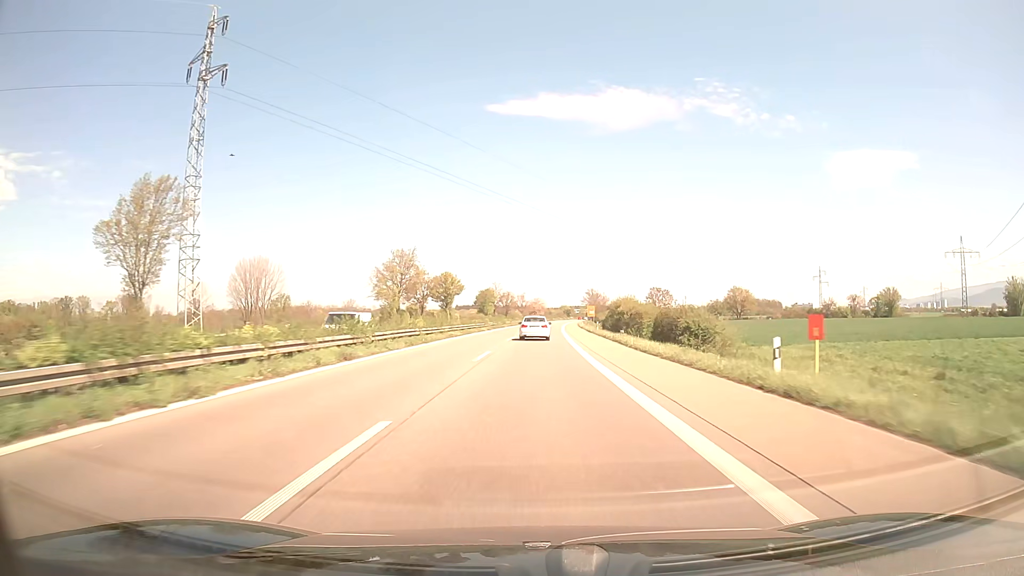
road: trunk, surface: asphalt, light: Day
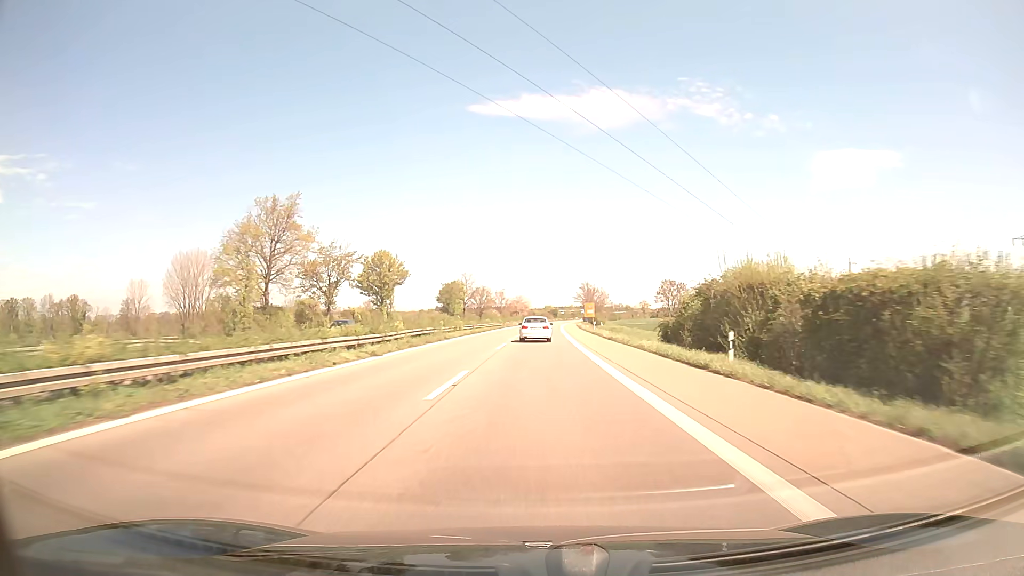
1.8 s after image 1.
(+0.6, +45.6) m; +1°
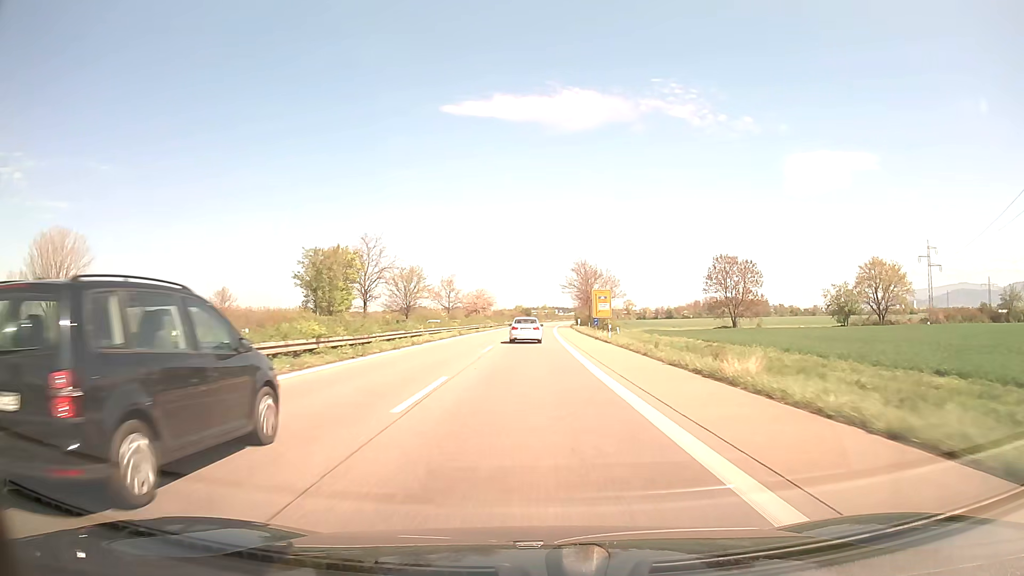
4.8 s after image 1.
(+1.7, +73.8) m; +2°
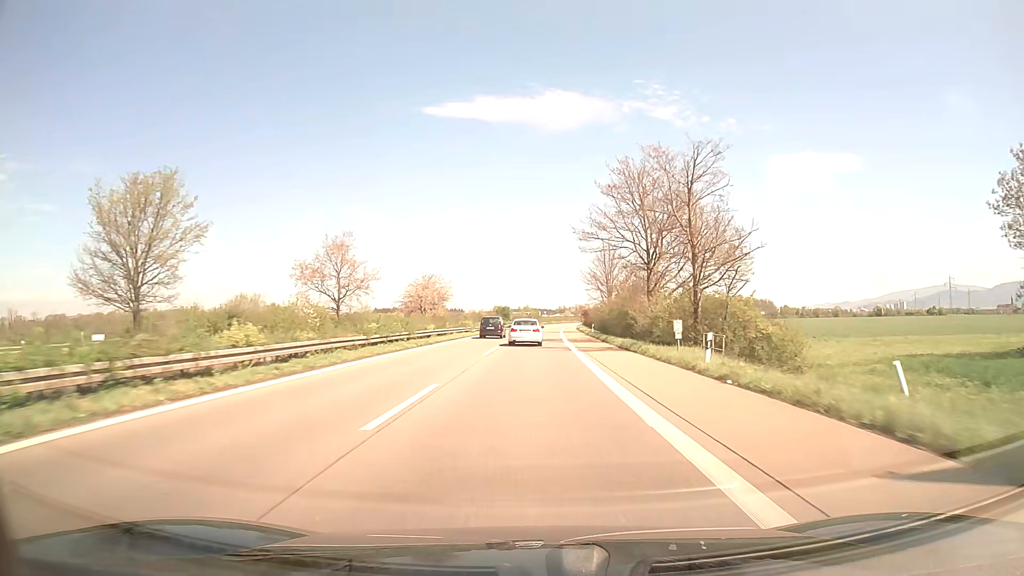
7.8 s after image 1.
(+1.0, +73.9) m; +1°
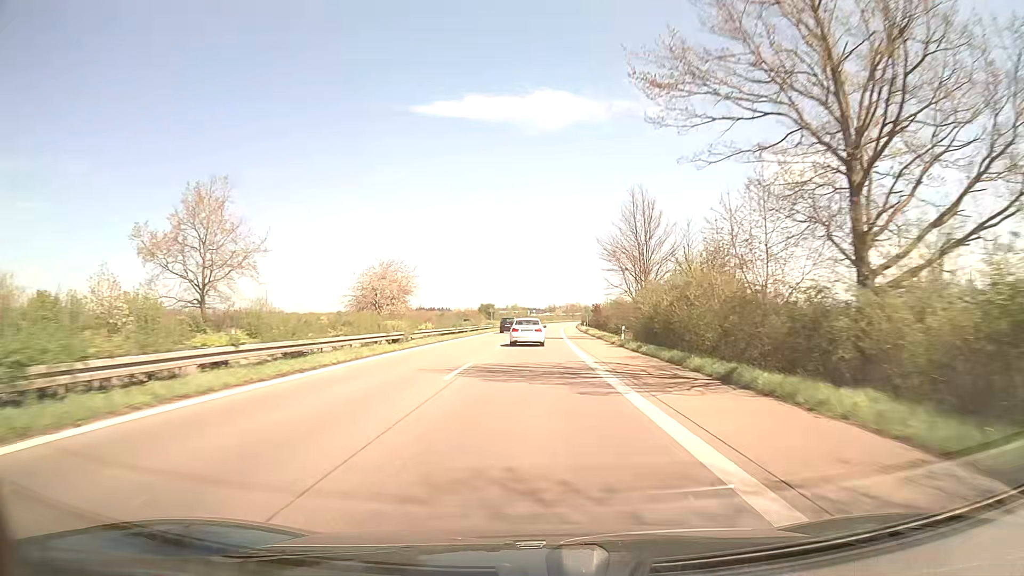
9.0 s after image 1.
(+0.3, +29.6) m; +1°
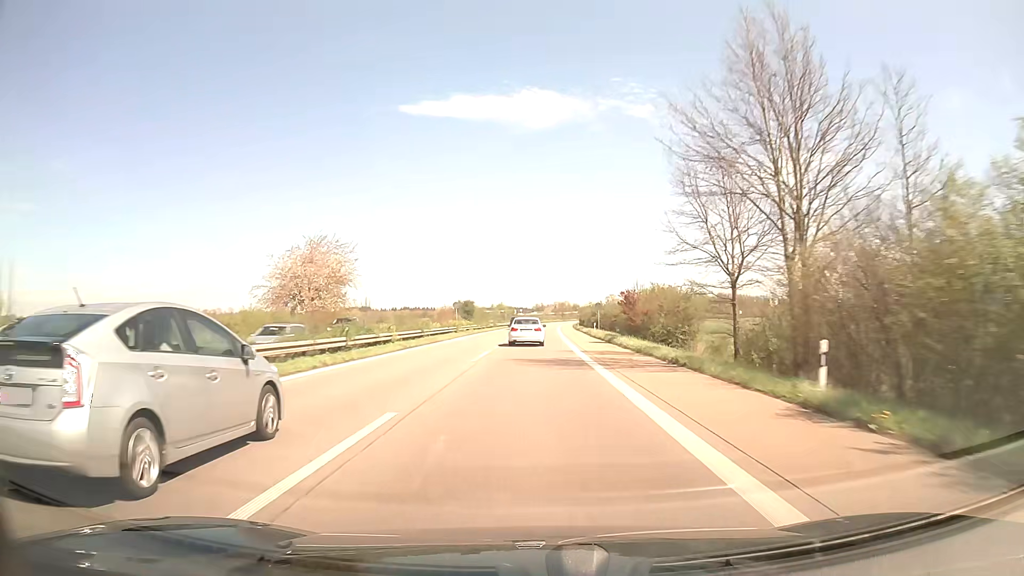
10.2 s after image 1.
(+0.3, +29.4) m; +1°
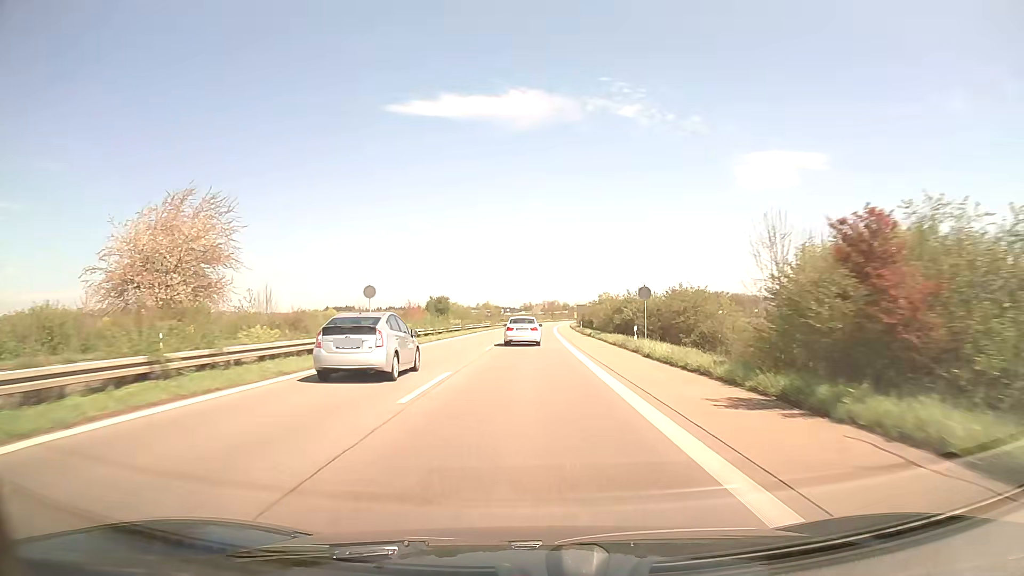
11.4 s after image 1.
(+0.2, +29.1) m; +1°
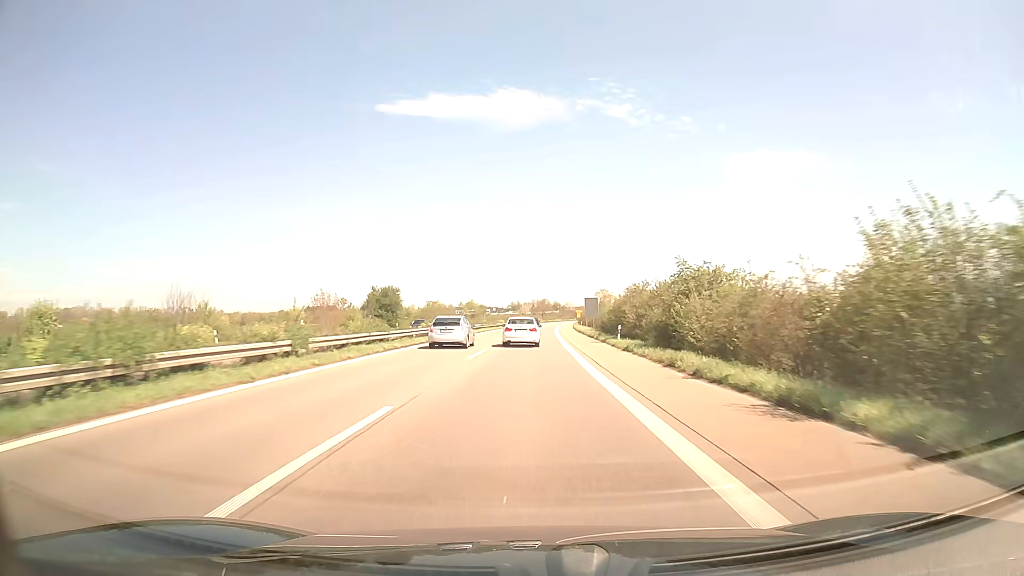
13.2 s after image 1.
(+0.4, +42.7) m; +1°
(0, +10) (0, +20) (0, +30) (0, +40) (+1, +50) (+1, +60) (+1, +70) (+1, +80) (+2, +90) (+2, +100) m
